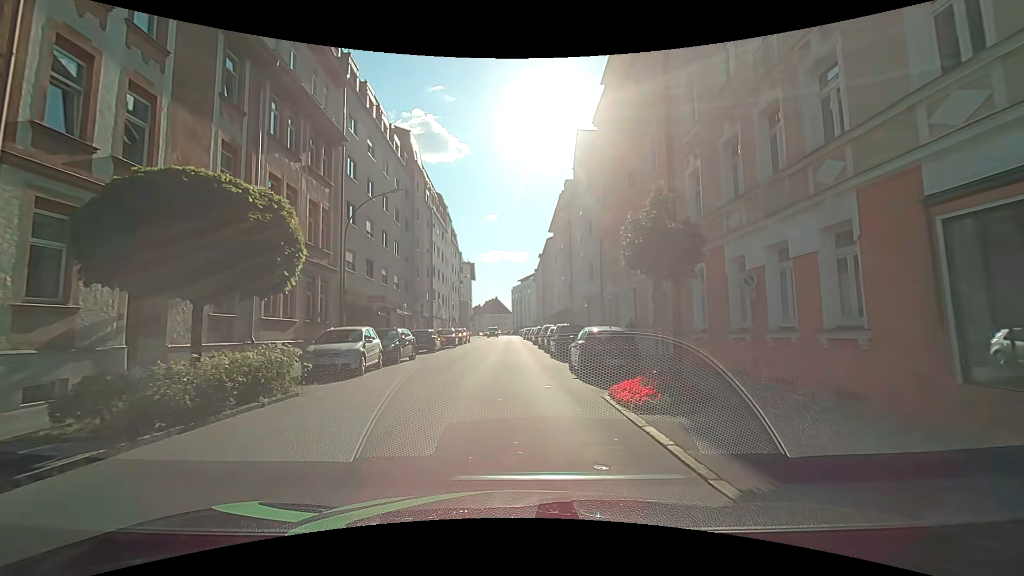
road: tertiary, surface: asphalt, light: Day
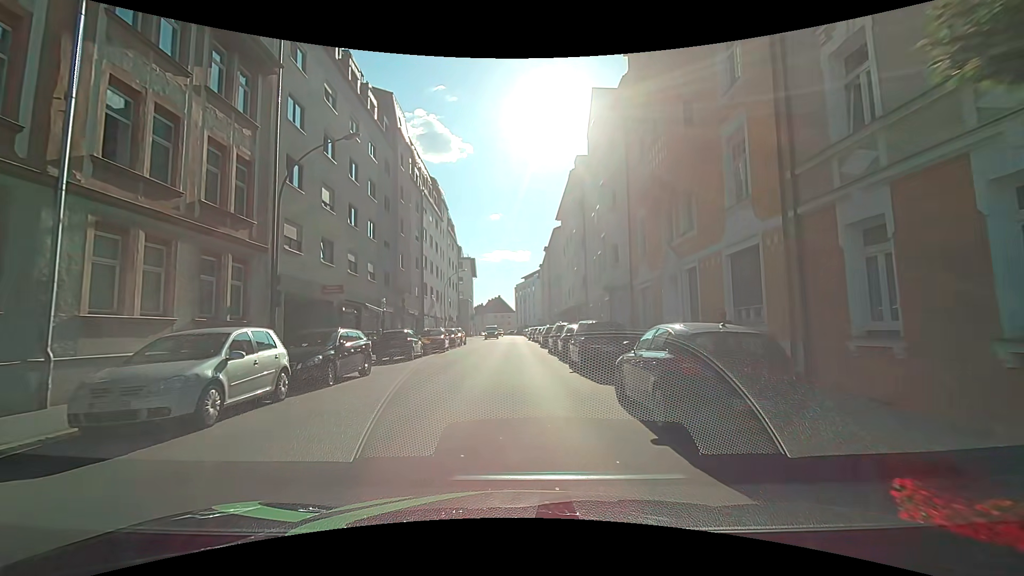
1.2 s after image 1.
(-0.1, +7.7) m; -1°
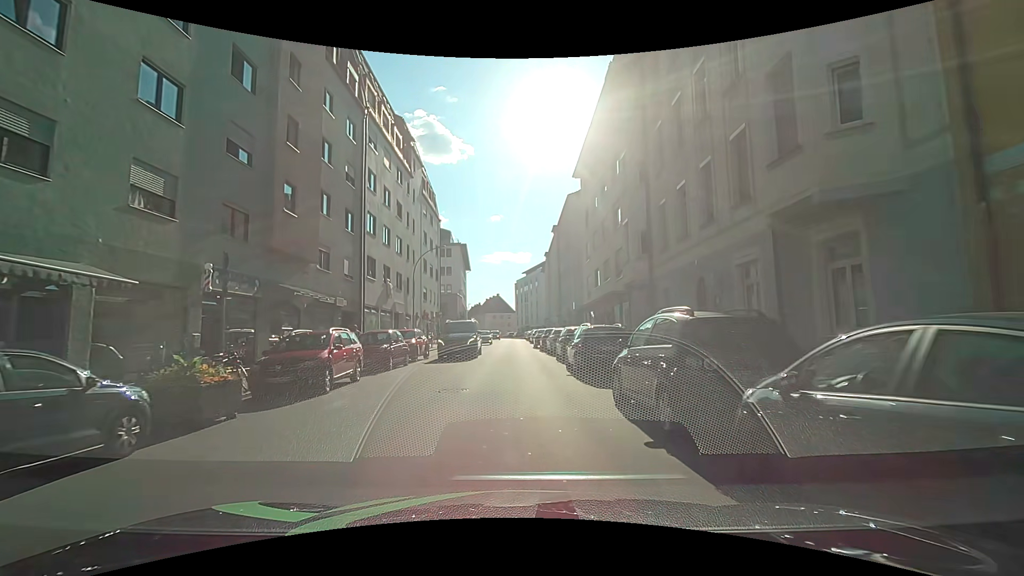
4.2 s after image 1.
(+0.1, +19.2) m; +1°
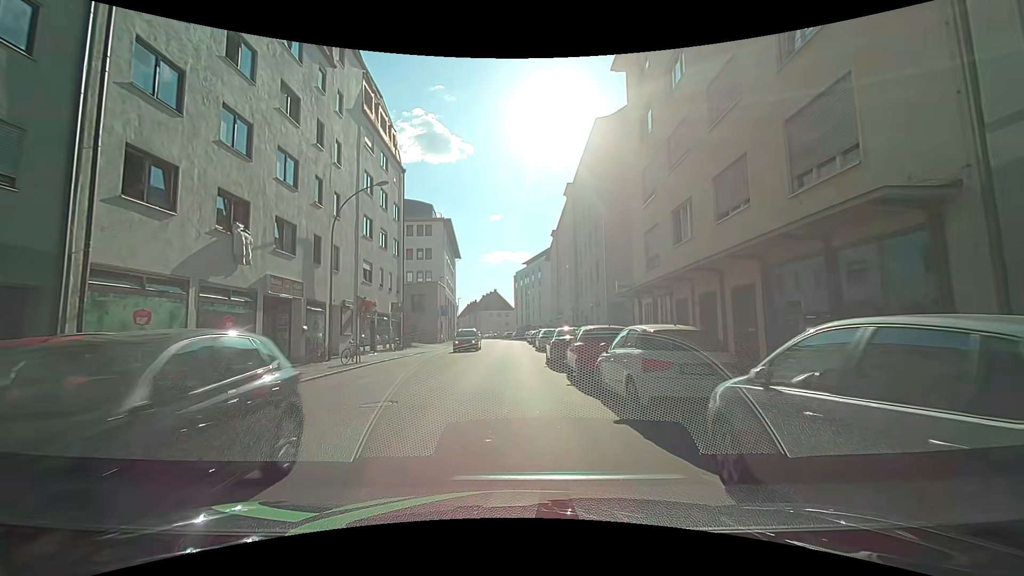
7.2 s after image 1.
(-0.2, +19.3) m; -2°
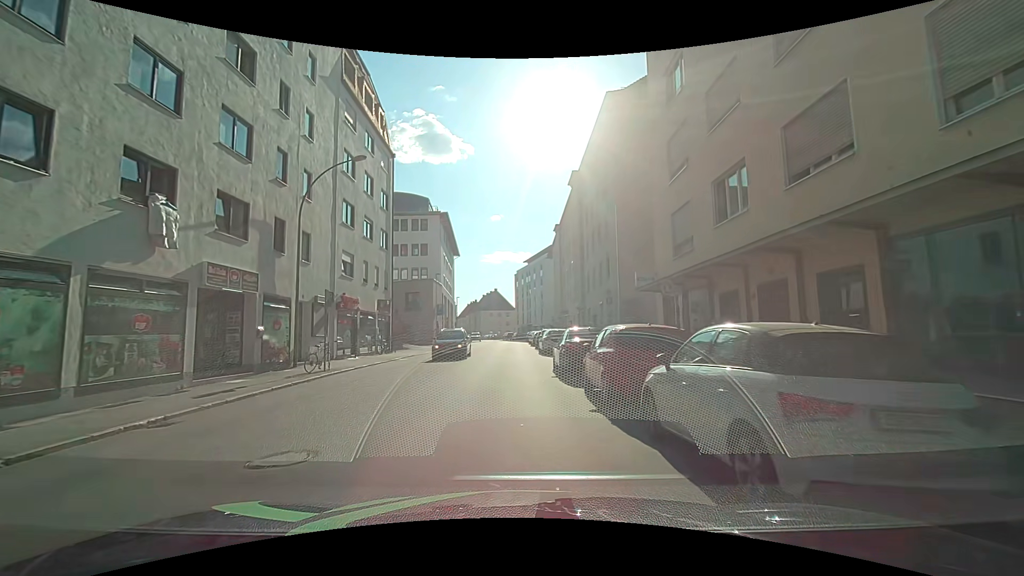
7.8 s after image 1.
(+0.1, +3.9) m; +2°
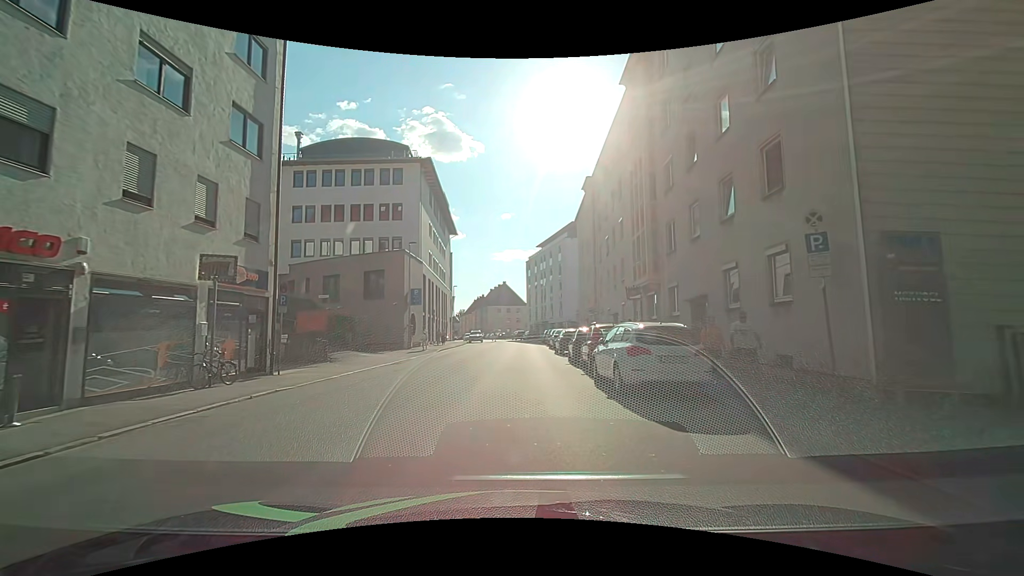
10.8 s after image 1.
(-0.4, +19.5) m; -2°
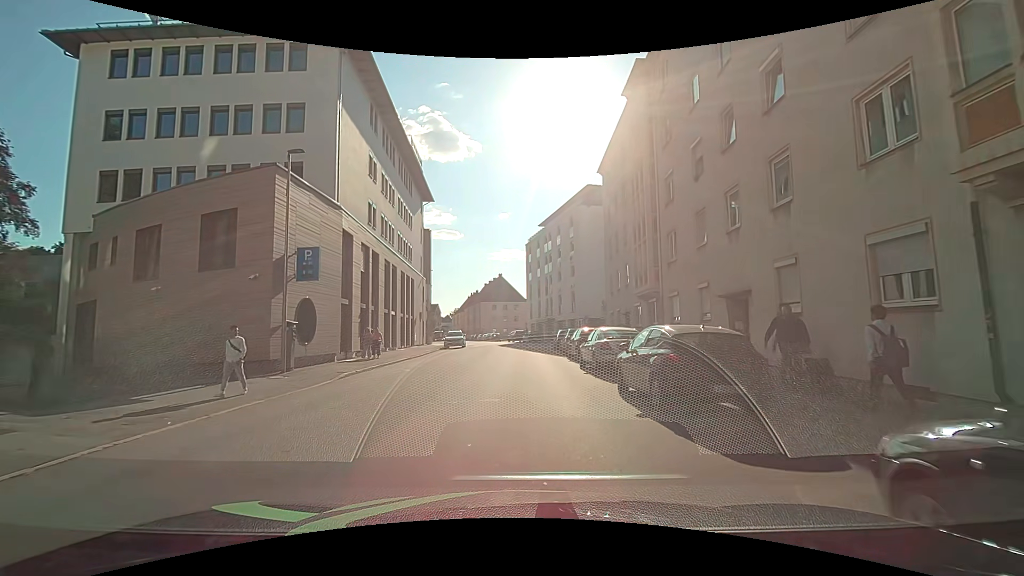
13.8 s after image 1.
(+0.2, +19.9) m; +1°
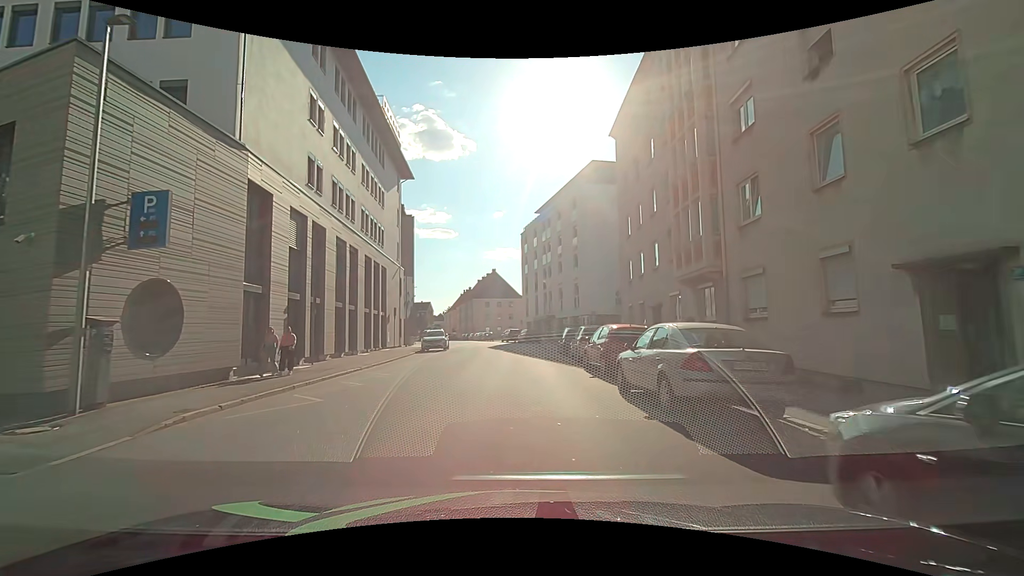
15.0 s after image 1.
(-0.1, +8.0) m; -1°
(0, +10) (0, +20) (0, +30) (0, +40) (0, +50) (-2, +60) (-4, +70) (-7, +79) (-9, +89) (-11, +99) m
